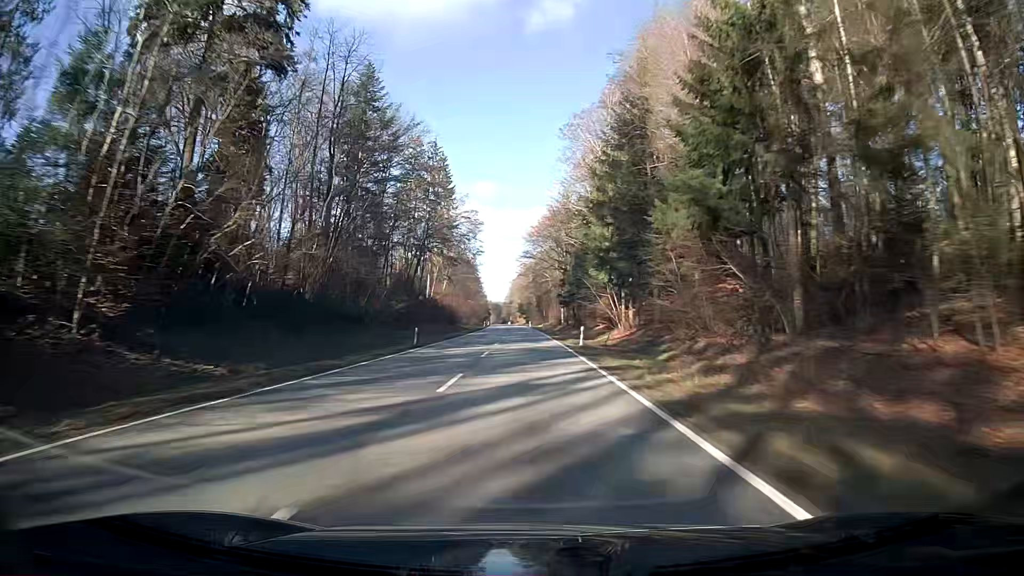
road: secondary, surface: asphalt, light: Day
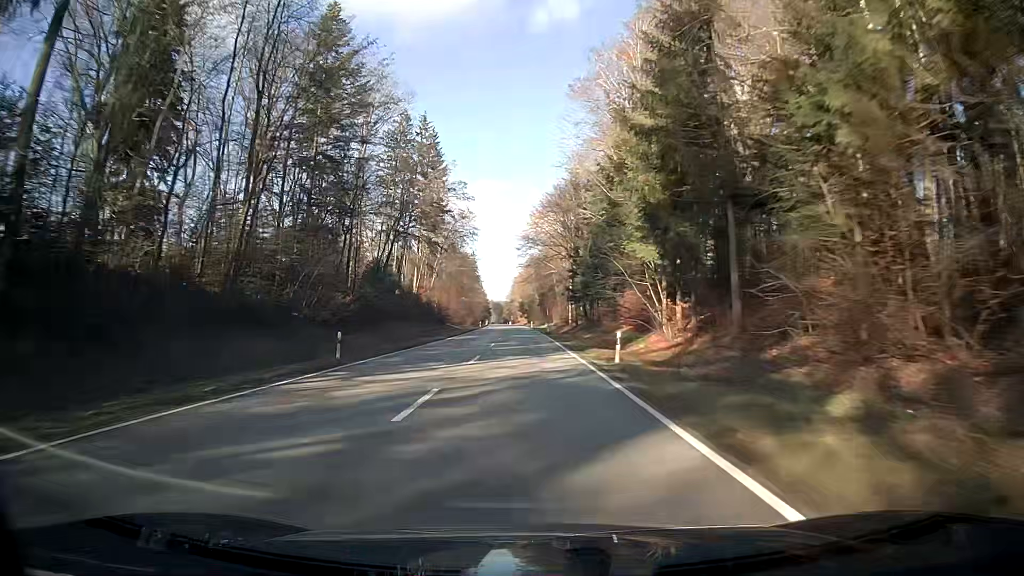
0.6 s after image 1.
(0.0, +15.8) m; 0°
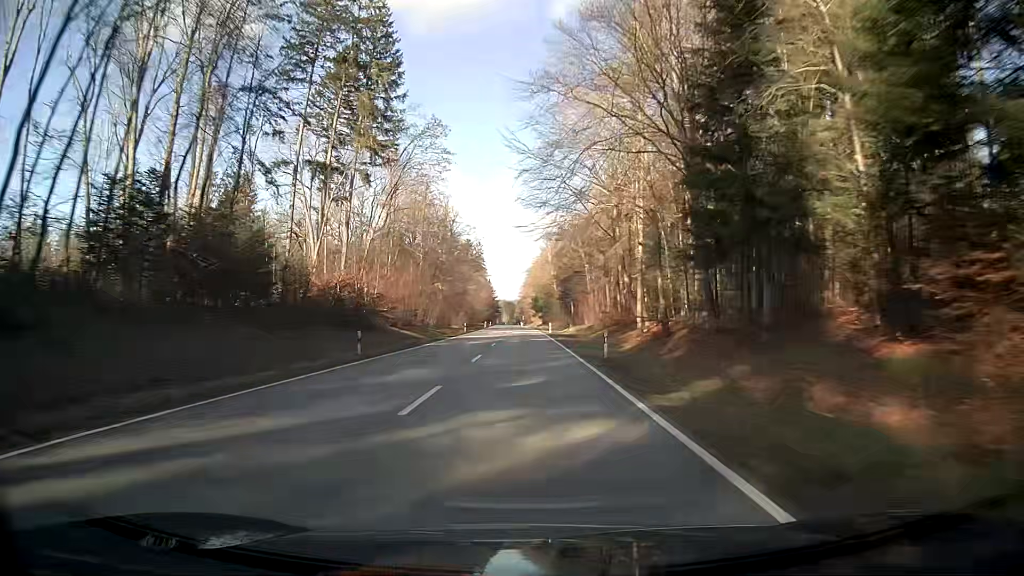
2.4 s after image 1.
(-0.3, +47.5) m; -1°
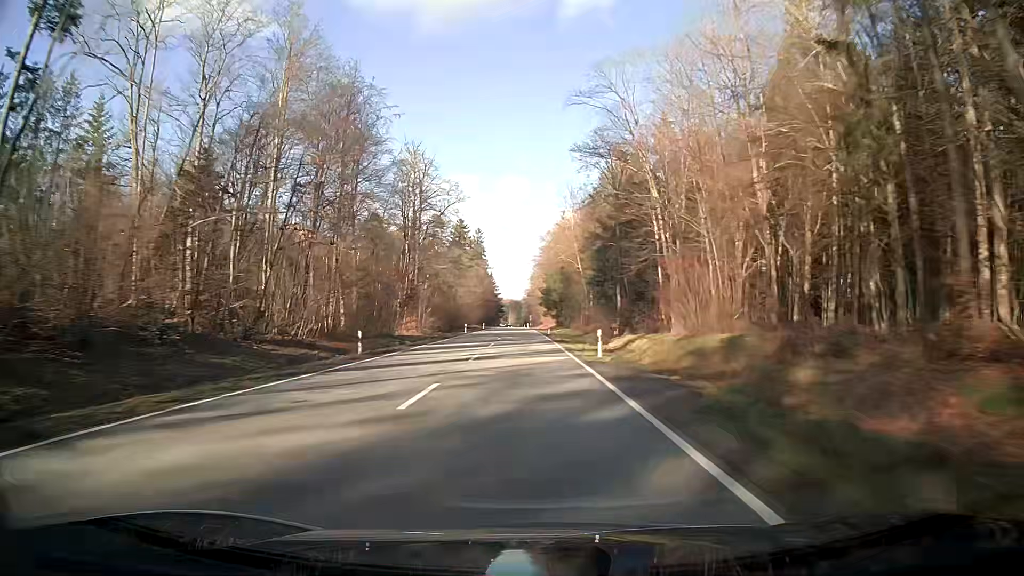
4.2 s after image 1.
(-0.5, +47.5) m; -1°
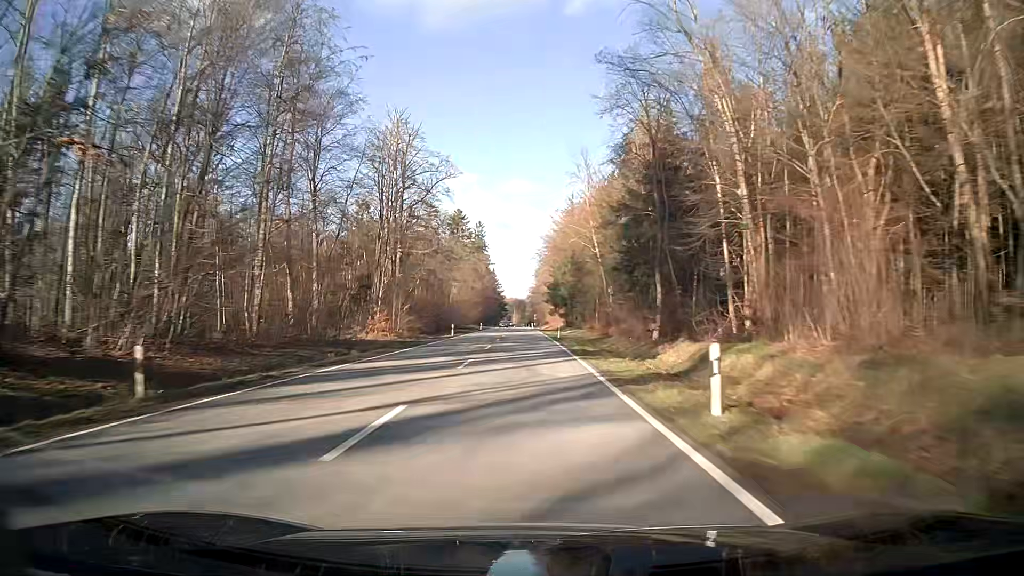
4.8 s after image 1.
(0.0, +15.8) m; 0°
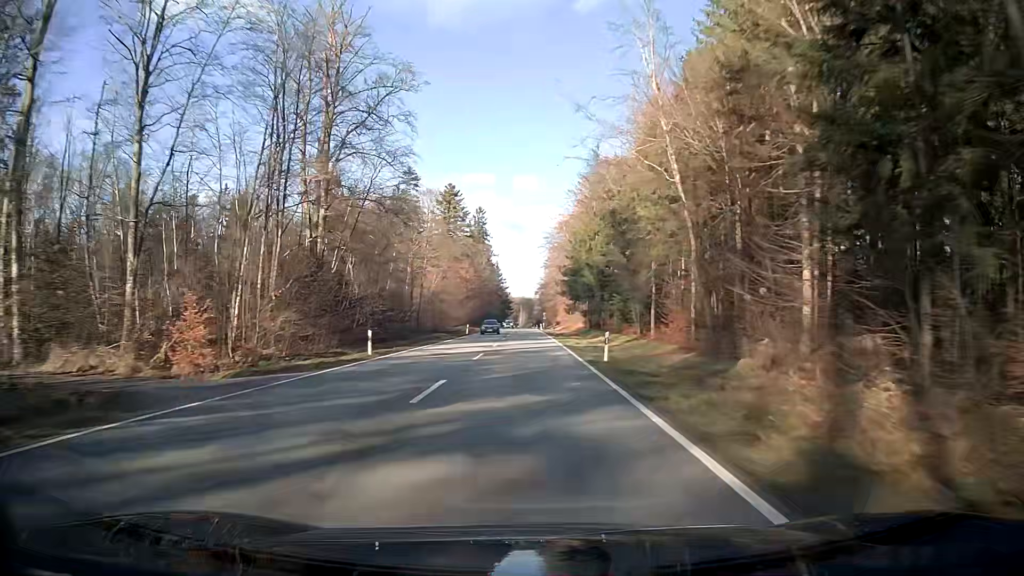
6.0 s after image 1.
(-0.2, +31.7) m; -1°
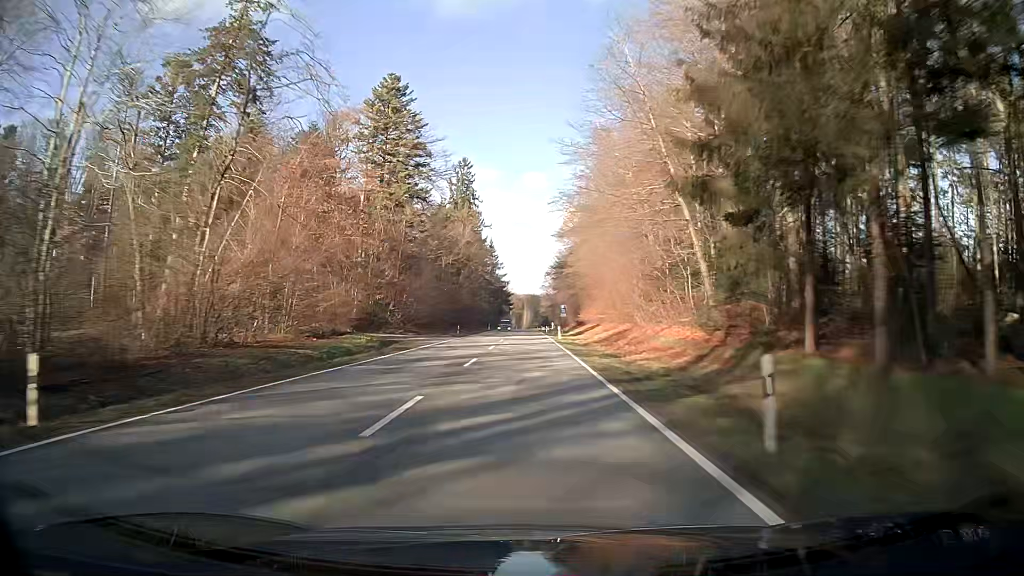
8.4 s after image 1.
(-0.5, +63.4) m; -1°
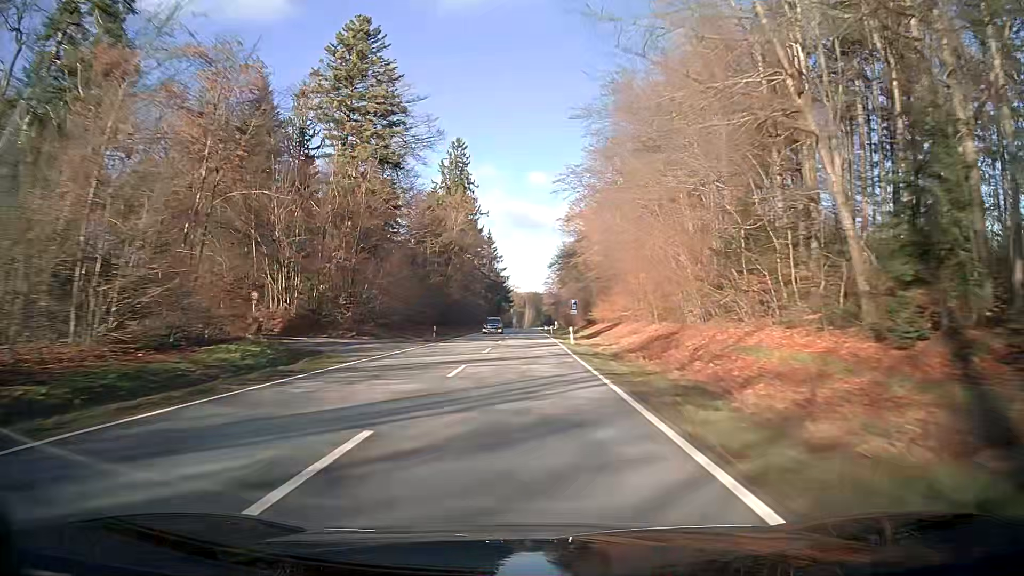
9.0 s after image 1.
(0.0, +15.9) m; 0°
(0, +10) (0, +20) (0, +30) (0, +40) (0, +50) (0, +60) (0, +70) (0, +80) (0, +90) (0, +100) m
